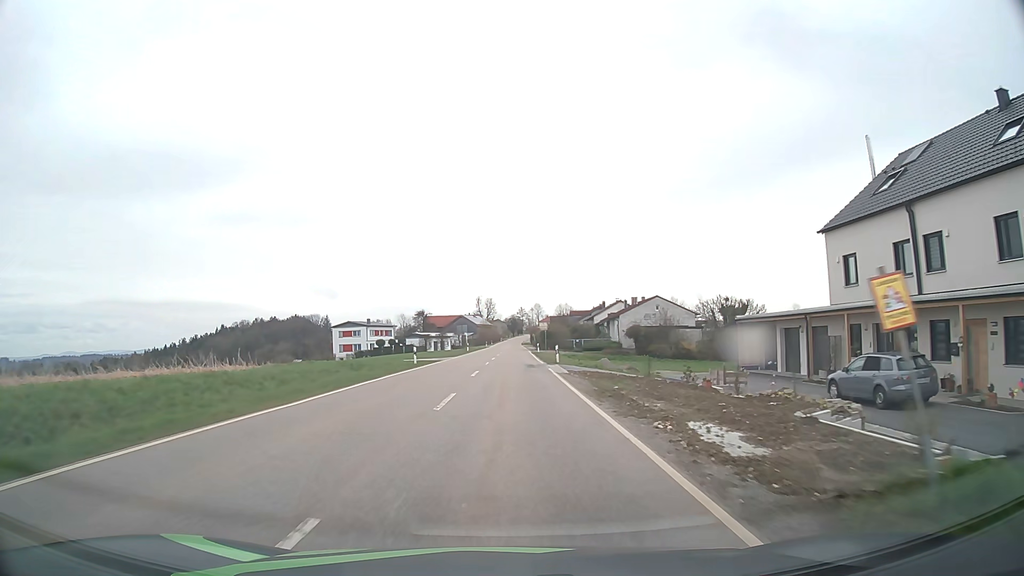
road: tertiary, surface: asphalt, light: Day
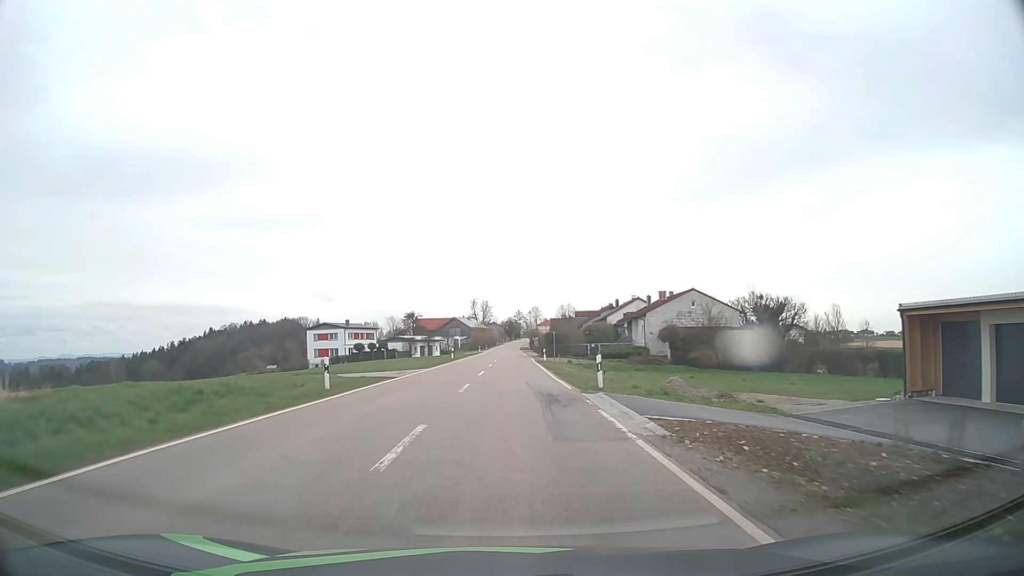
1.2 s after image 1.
(+0.1, +17.8) m; +1°
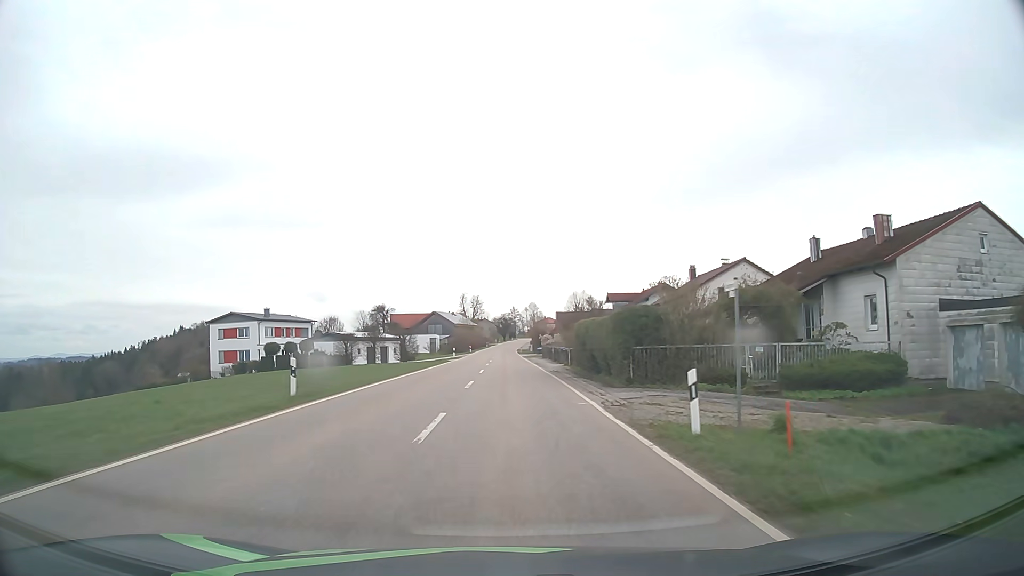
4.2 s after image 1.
(+0.1, +44.8) m; 0°
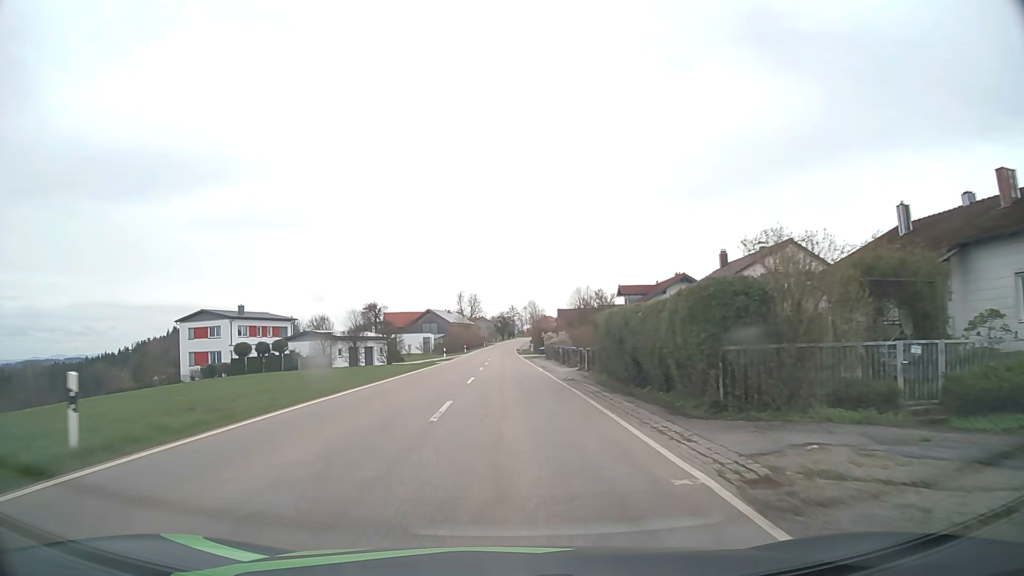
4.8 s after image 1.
(0.0, +9.1) m; 0°
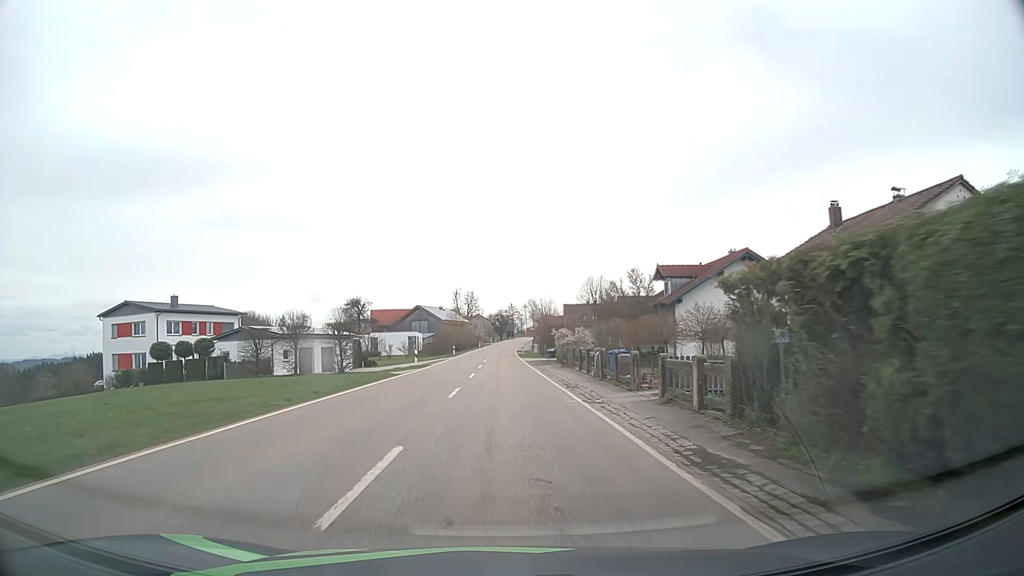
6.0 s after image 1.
(0.0, +18.4) m; 0°
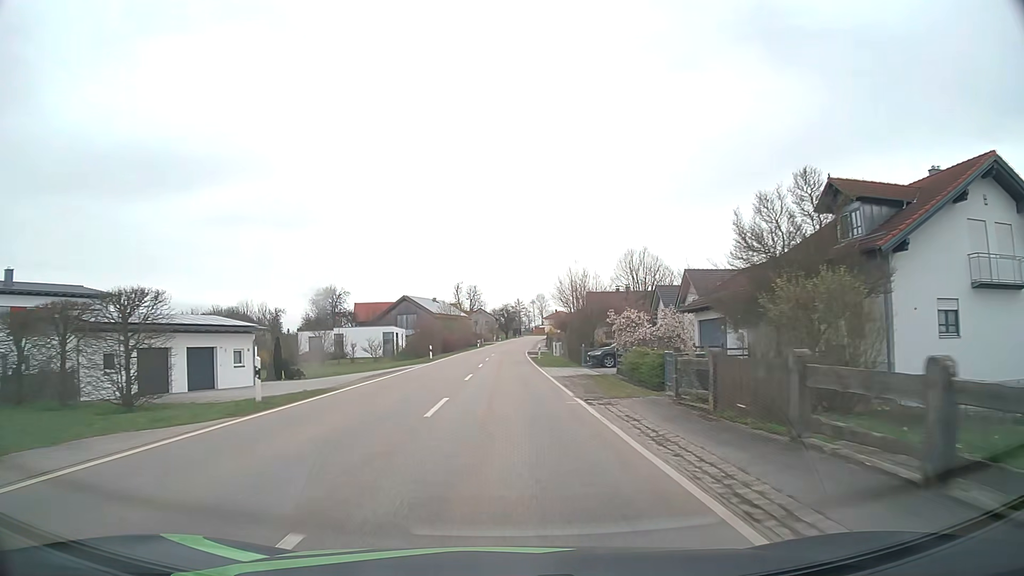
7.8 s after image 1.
(-0.2, +28.0) m; -1°
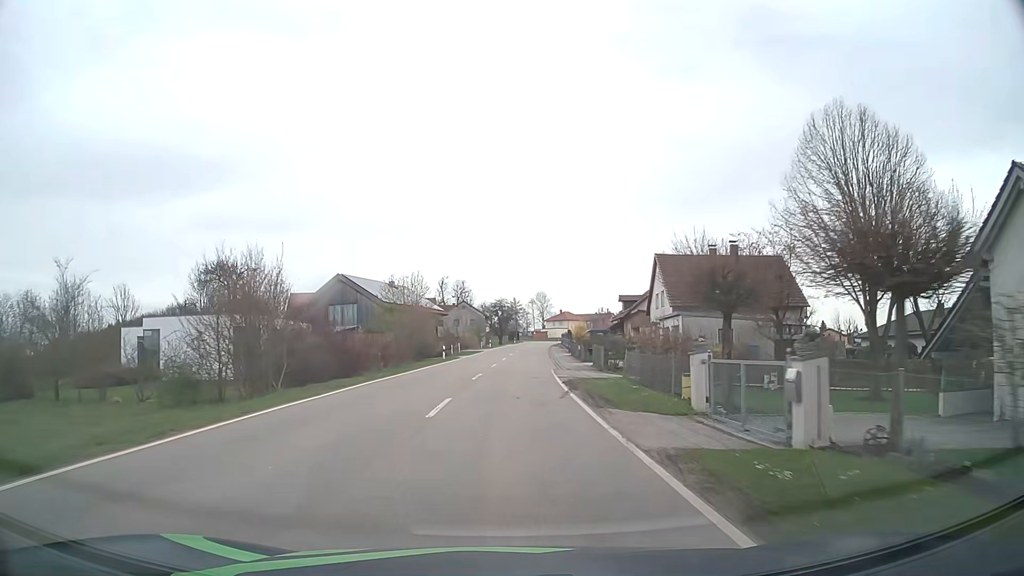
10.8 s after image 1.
(+0.1, +47.4) m; +1°
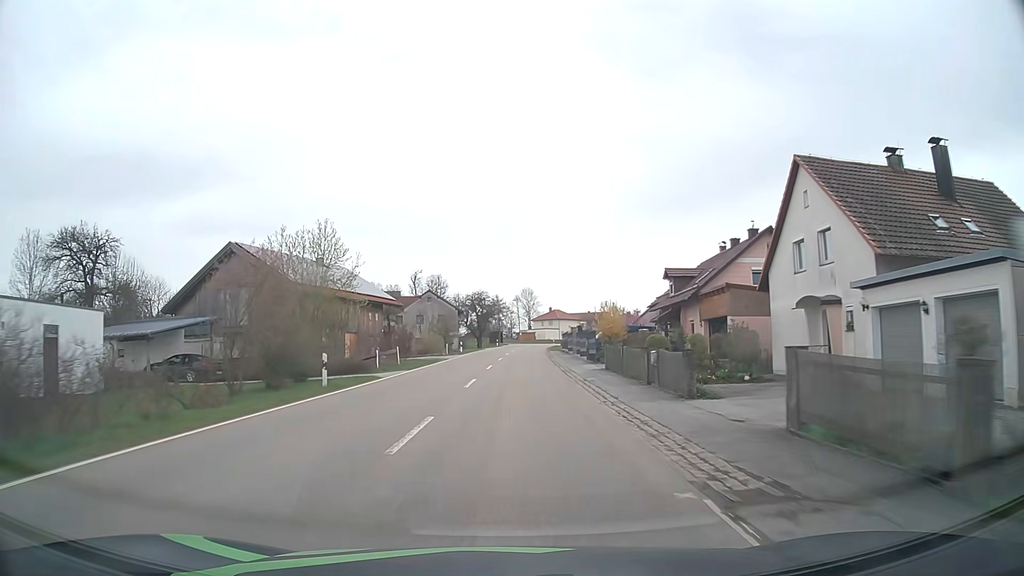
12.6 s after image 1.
(+0.3, +28.2) m; +1°
(0, +10) (0, +20) (0, +30) (+1, +40) (+1, +50) (+1, +60) (+2, +70) (+2, +80) (+3, +90) (+4, +100) m
